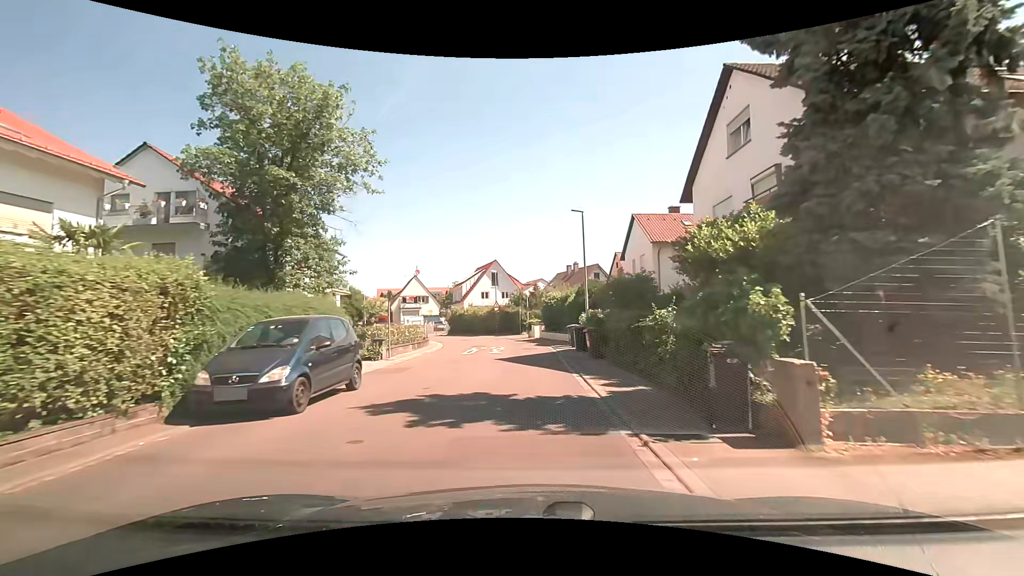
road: residential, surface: asphalt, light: Day
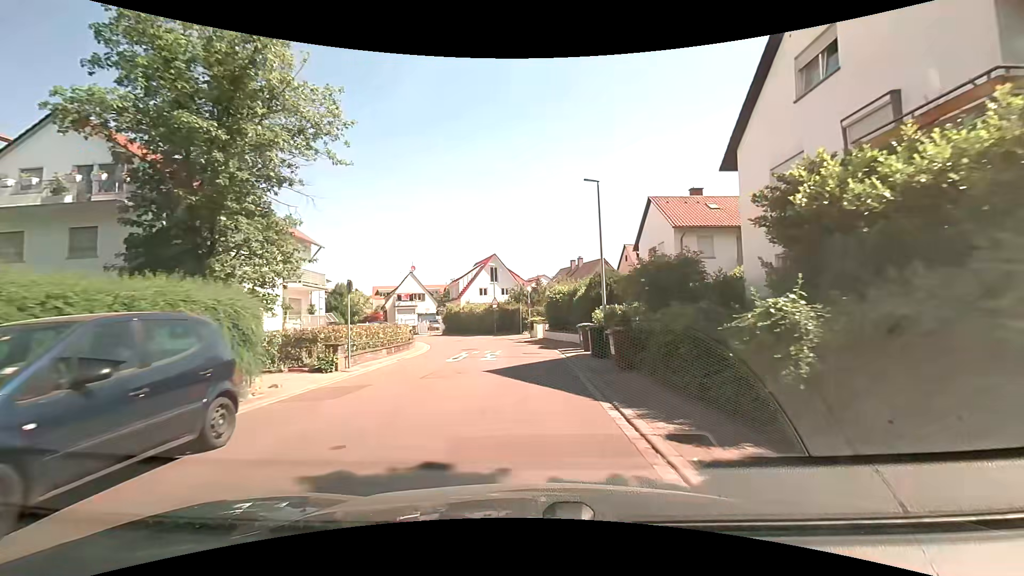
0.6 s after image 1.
(+0.1, +4.8) m; +1°
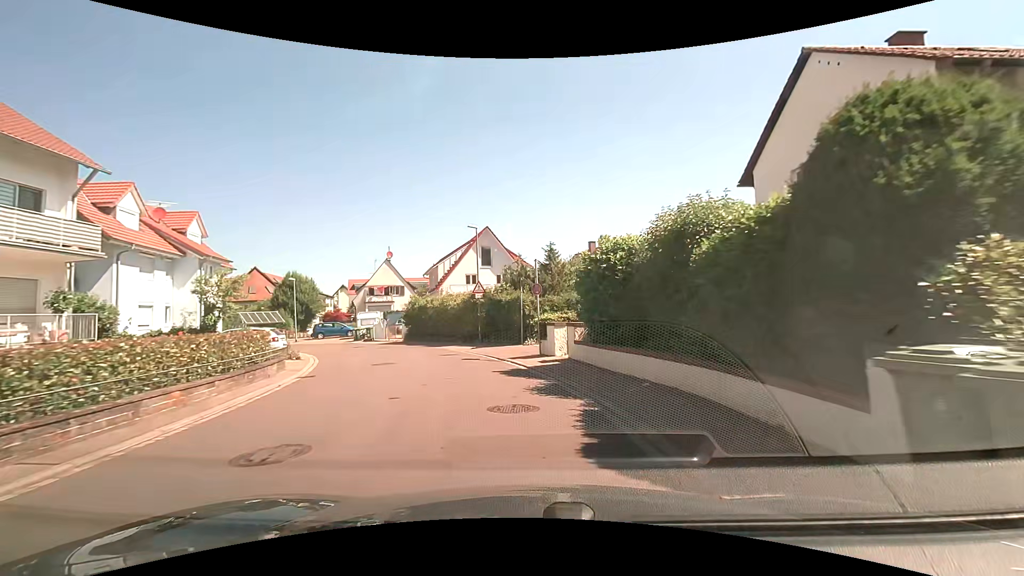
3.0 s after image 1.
(-0.1, +18.7) m; -1°
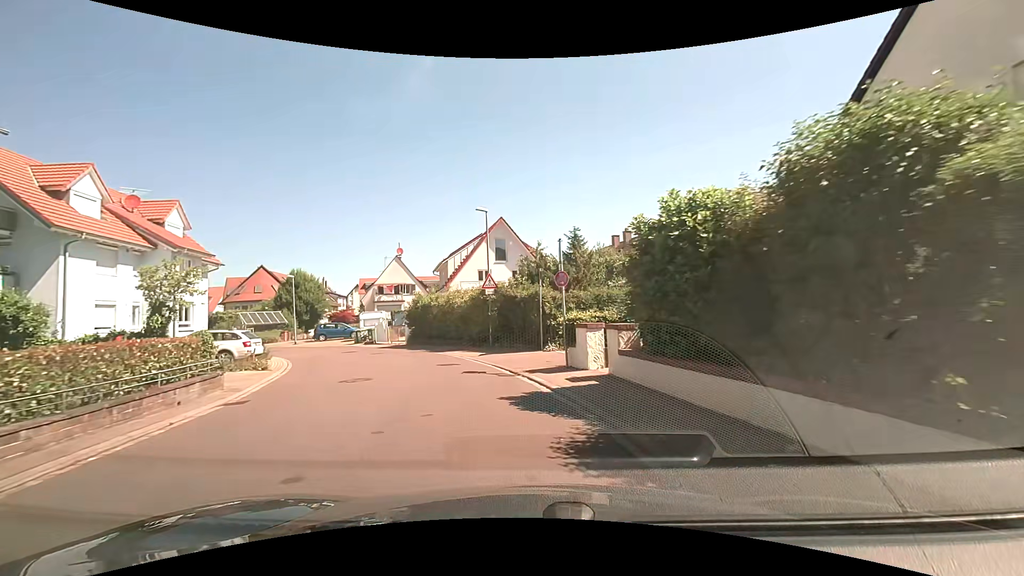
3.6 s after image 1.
(0.0, +4.4) m; -2°
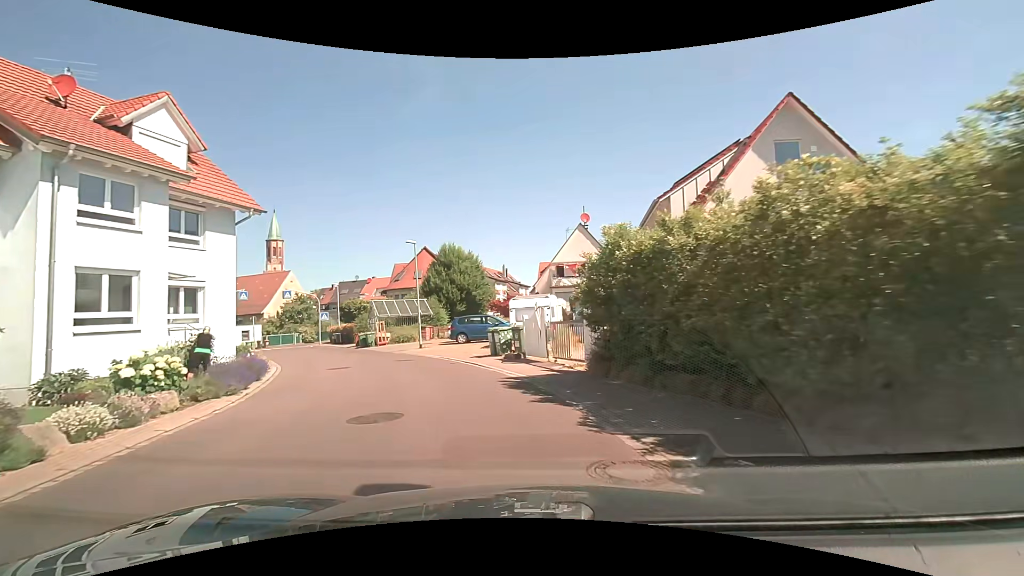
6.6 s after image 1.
(-3.8, +20.2) m; -21°
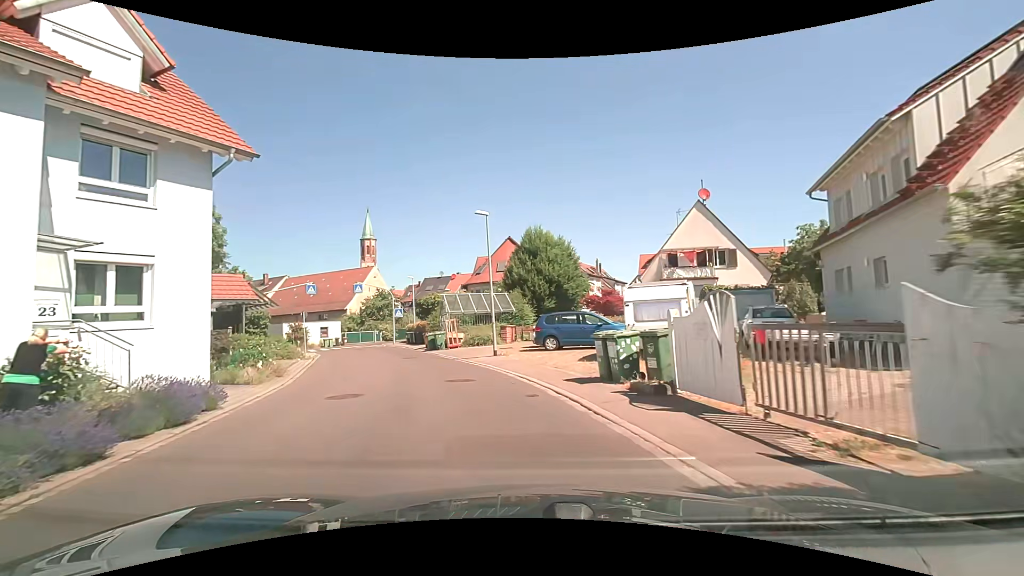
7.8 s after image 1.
(-0.8, +7.9) m; -12°
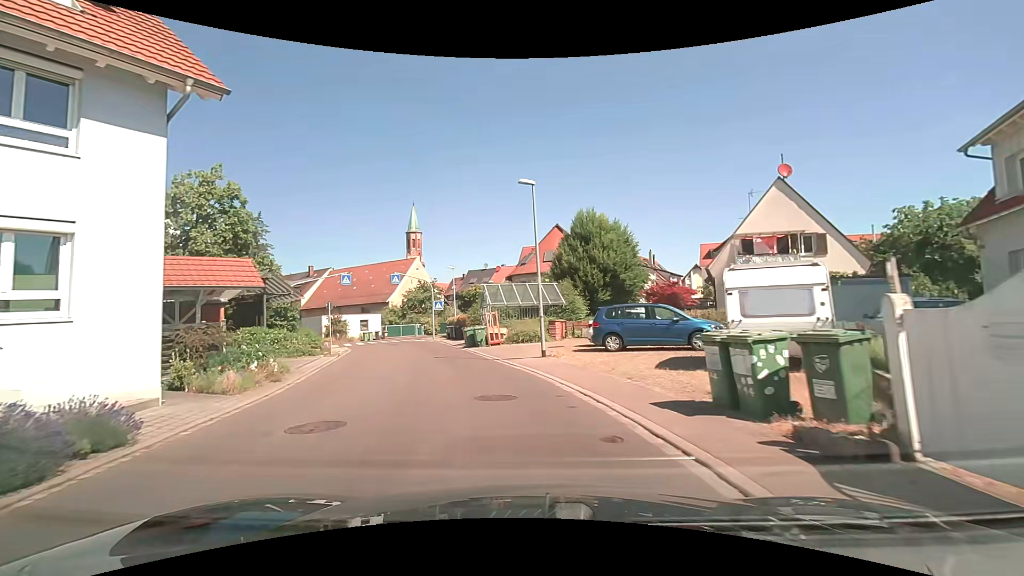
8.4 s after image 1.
(-0.1, +3.9) m; -4°
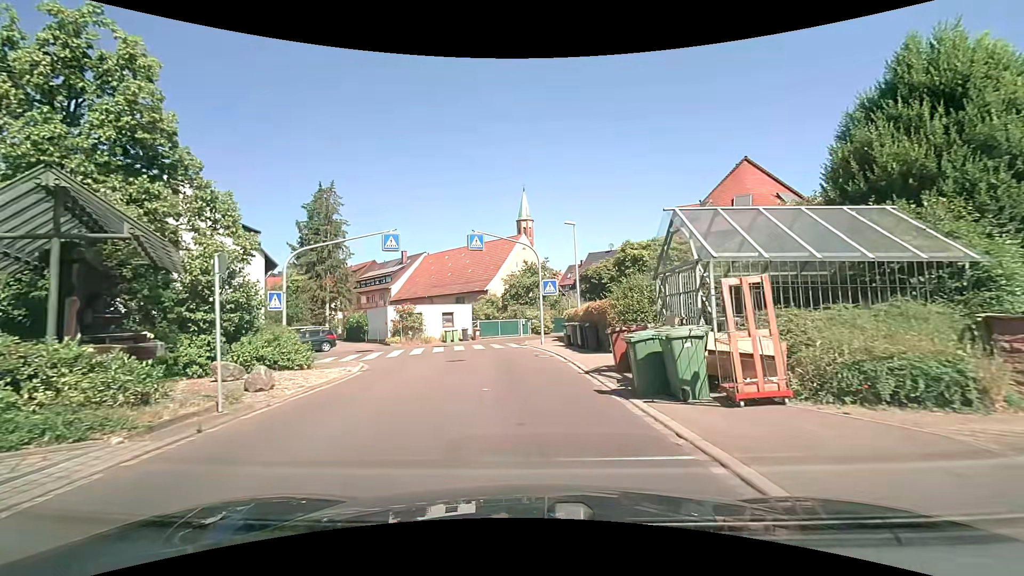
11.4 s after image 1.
(-2.8, +18.8) m; -13°
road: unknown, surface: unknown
